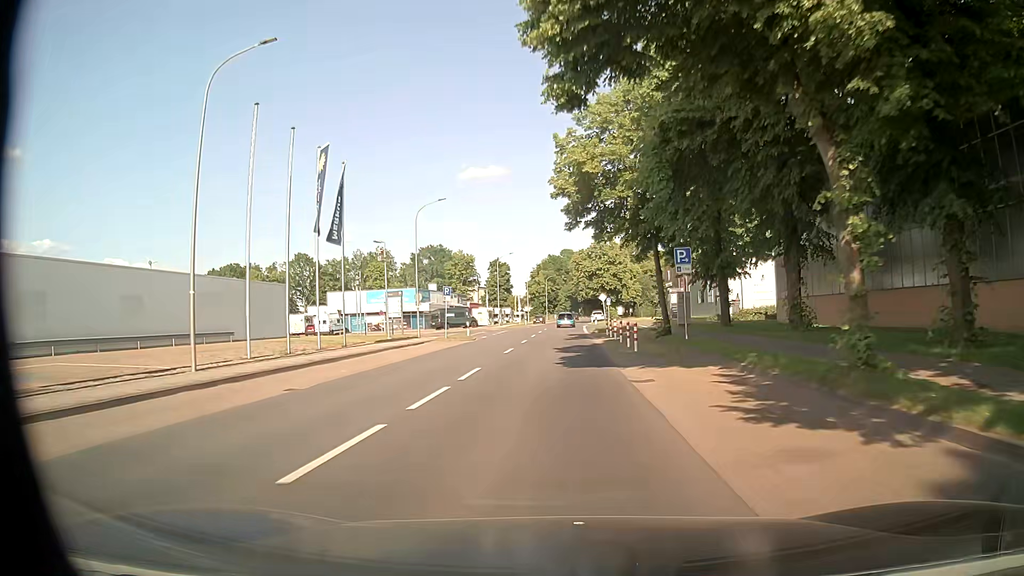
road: tertiary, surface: asphalt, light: Day
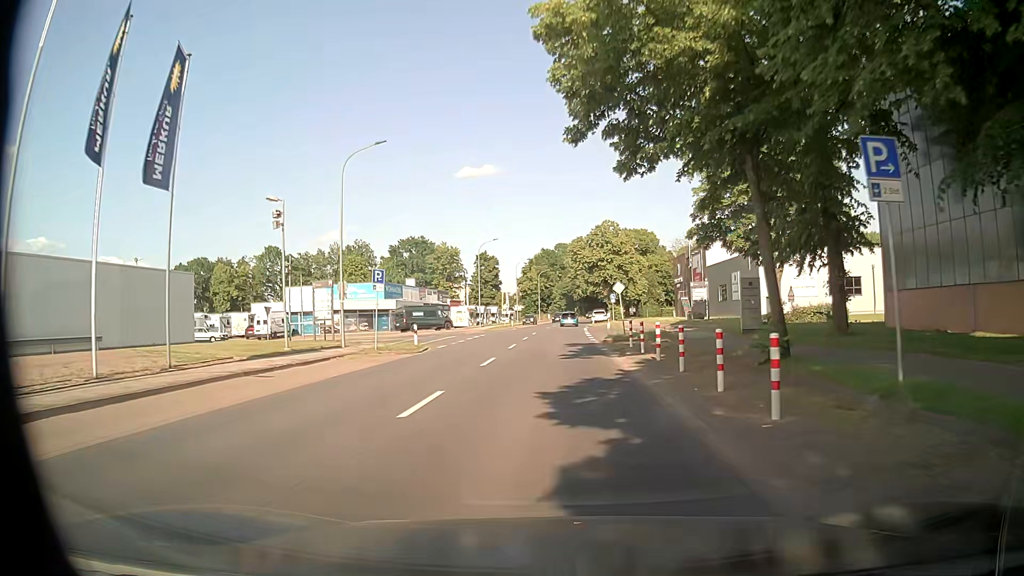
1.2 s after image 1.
(+0.2, +15.9) m; +1°
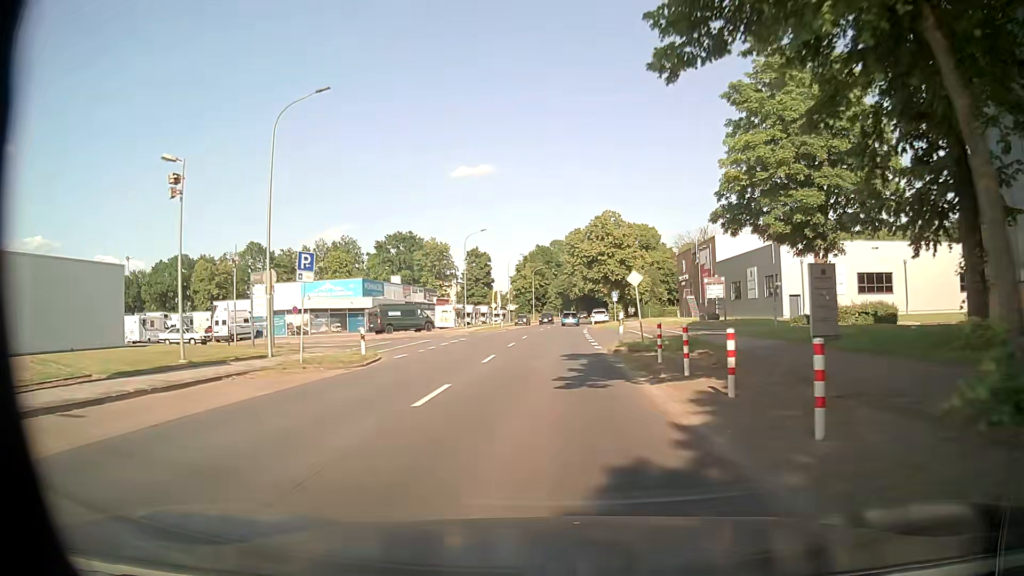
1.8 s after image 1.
(-0.1, +8.0) m; 0°
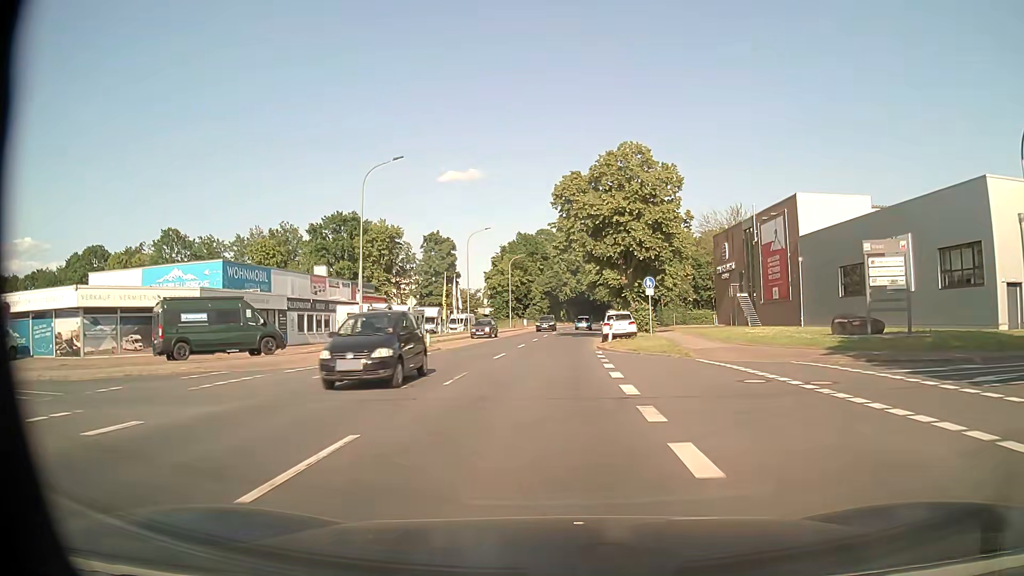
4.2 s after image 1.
(+0.3, +32.4) m; +1°
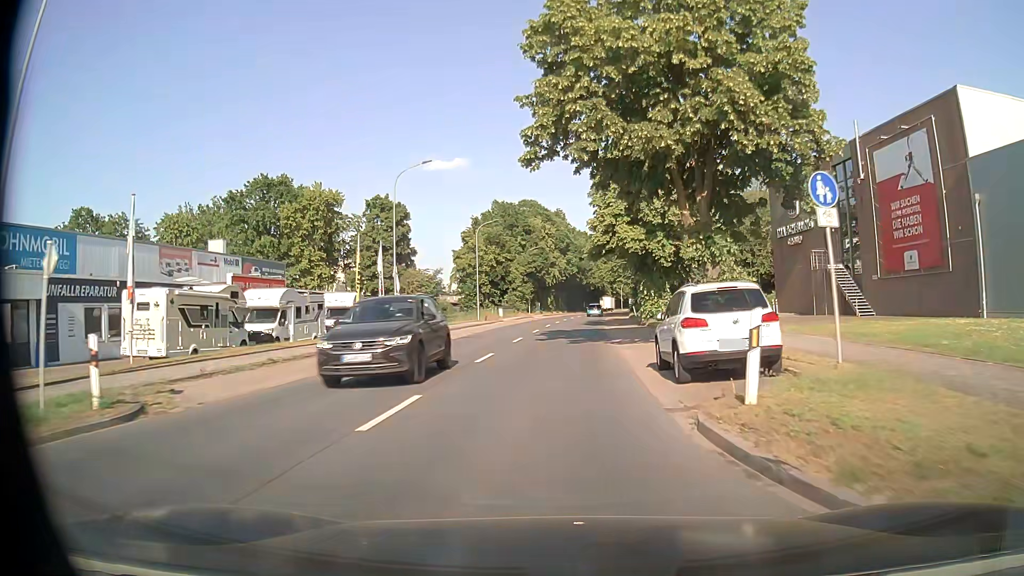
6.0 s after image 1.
(+0.3, +24.4) m; +2°
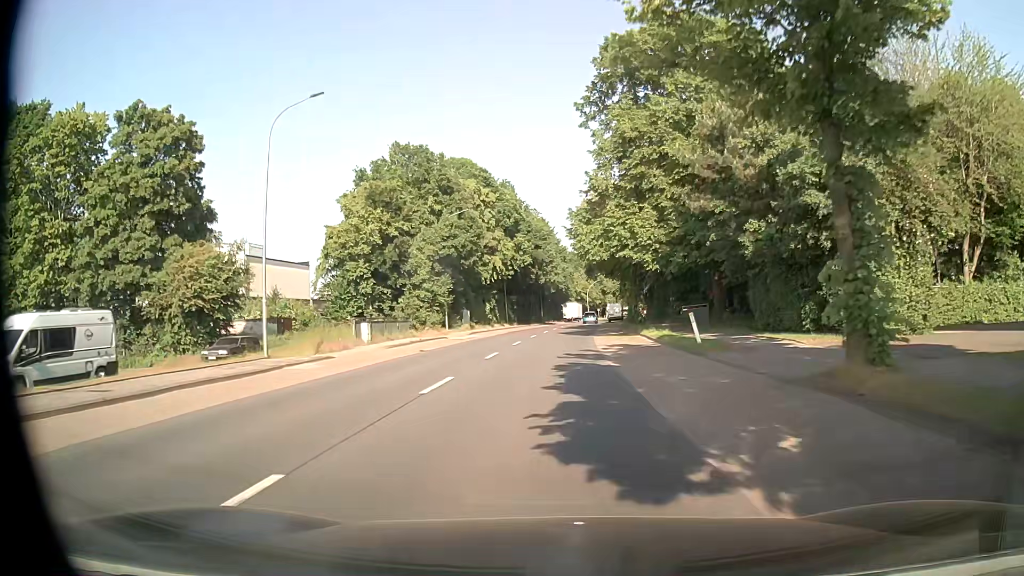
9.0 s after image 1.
(+1.2, +40.8) m; +3°
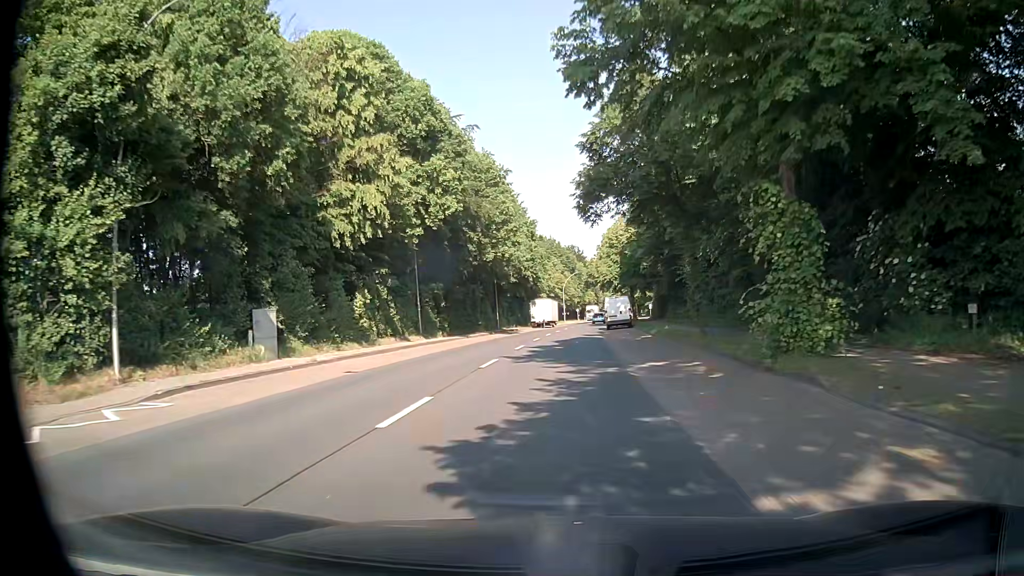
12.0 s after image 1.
(+0.9, +39.5) m; +3°
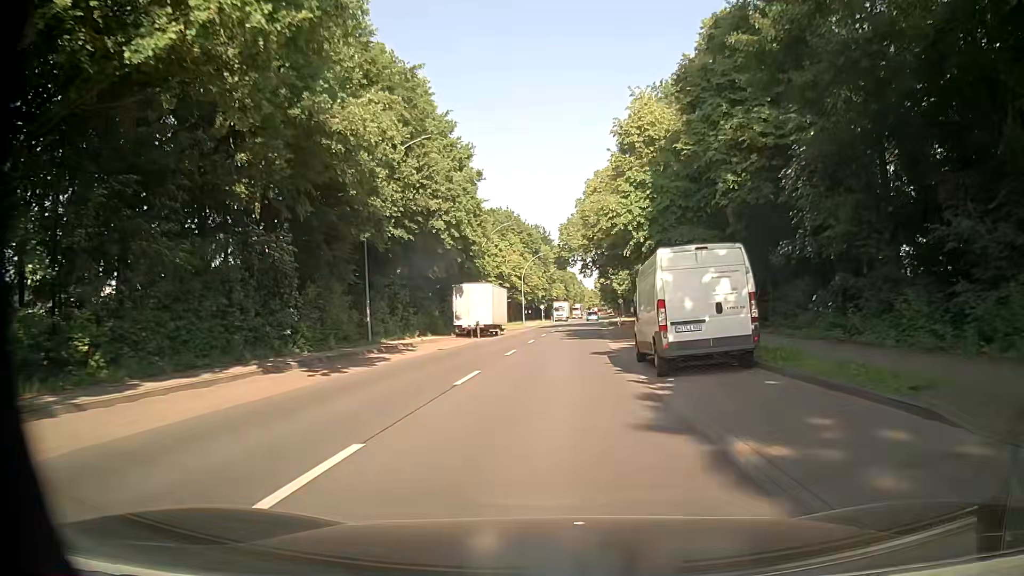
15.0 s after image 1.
(+0.6, +40.2) m; +2°
(0, +10) (0, +20) (+1, +30) (+1, +40) (+1, +50) (+2, +60) (+3, +70) (+4, +80) (+4, +90) (+5, +100) m
